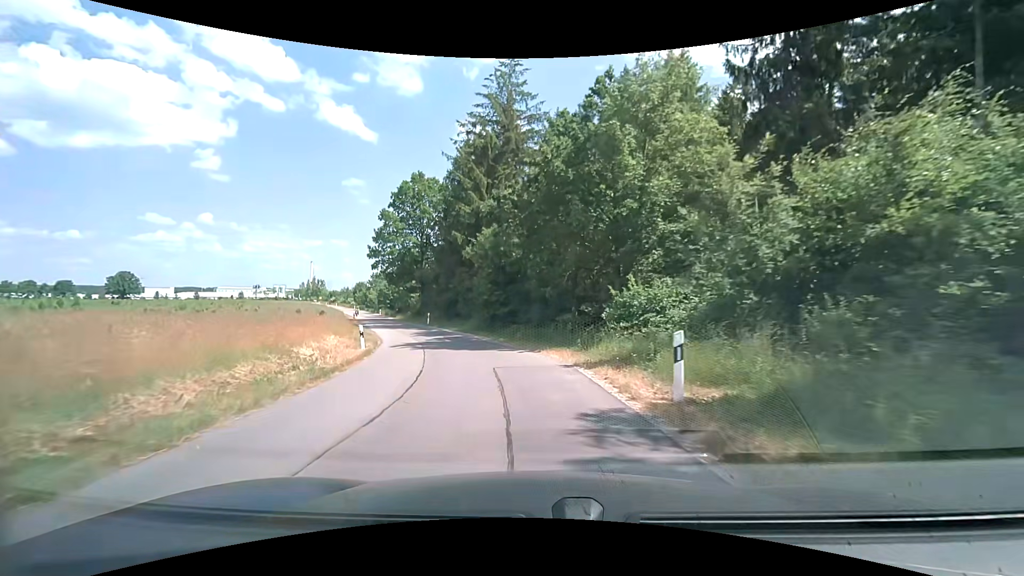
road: unclassified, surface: asphalt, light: Day
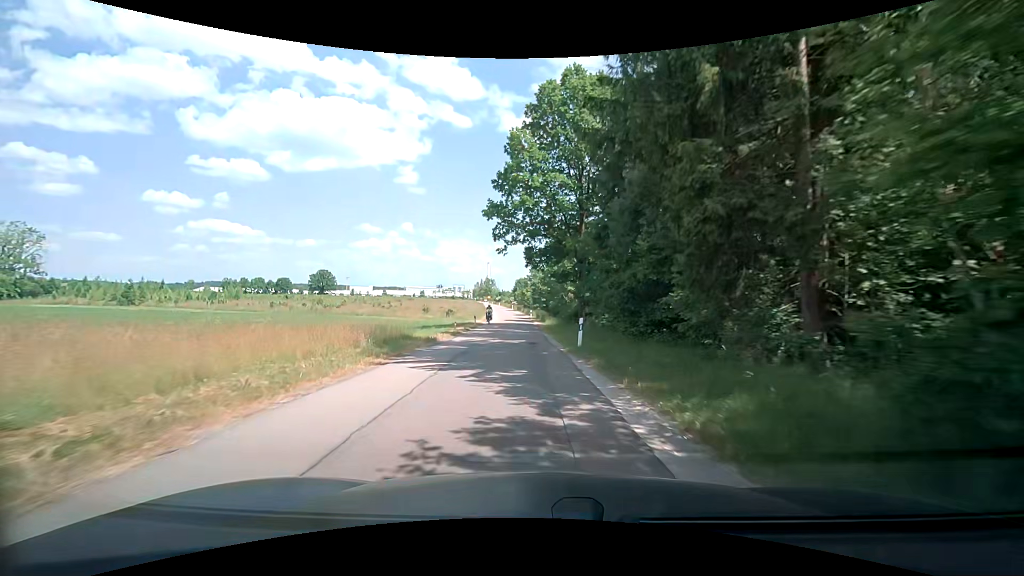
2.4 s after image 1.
(-4.6, +28.0) m; -20°
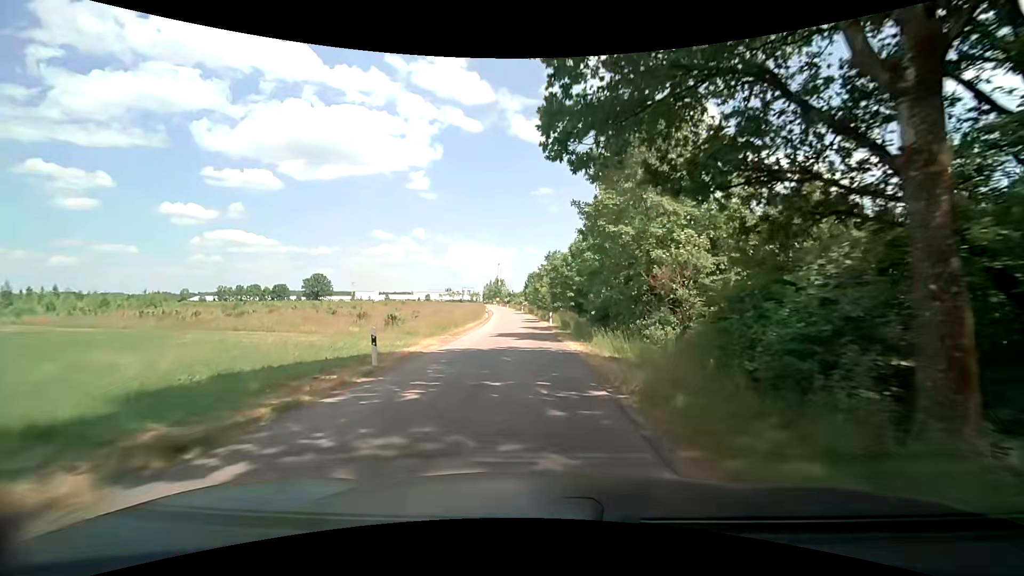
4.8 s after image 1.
(-0.8, +29.8) m; -1°
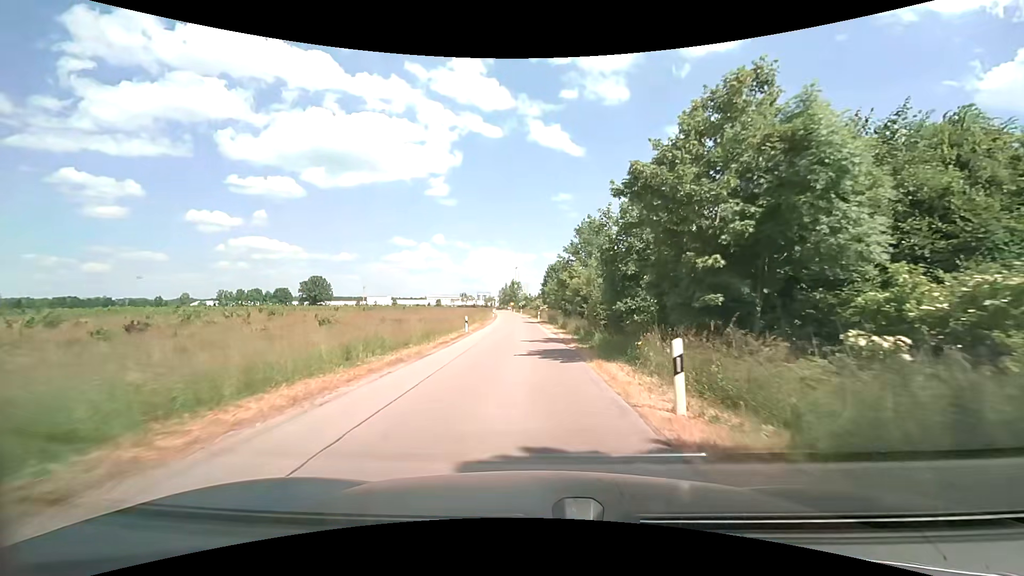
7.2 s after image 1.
(-0.5, +30.7) m; -3°
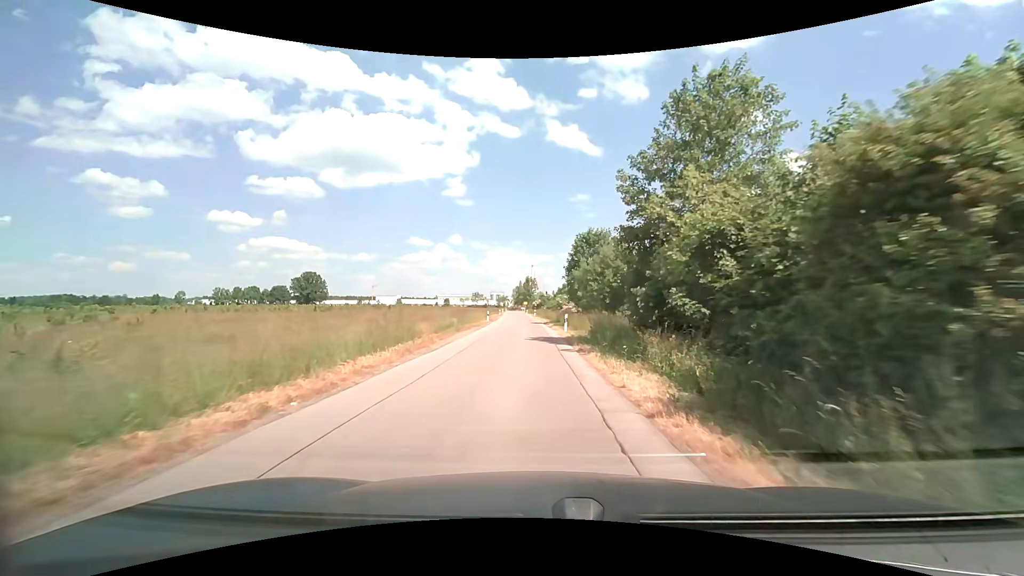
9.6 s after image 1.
(-0.2, +29.7) m; -2°
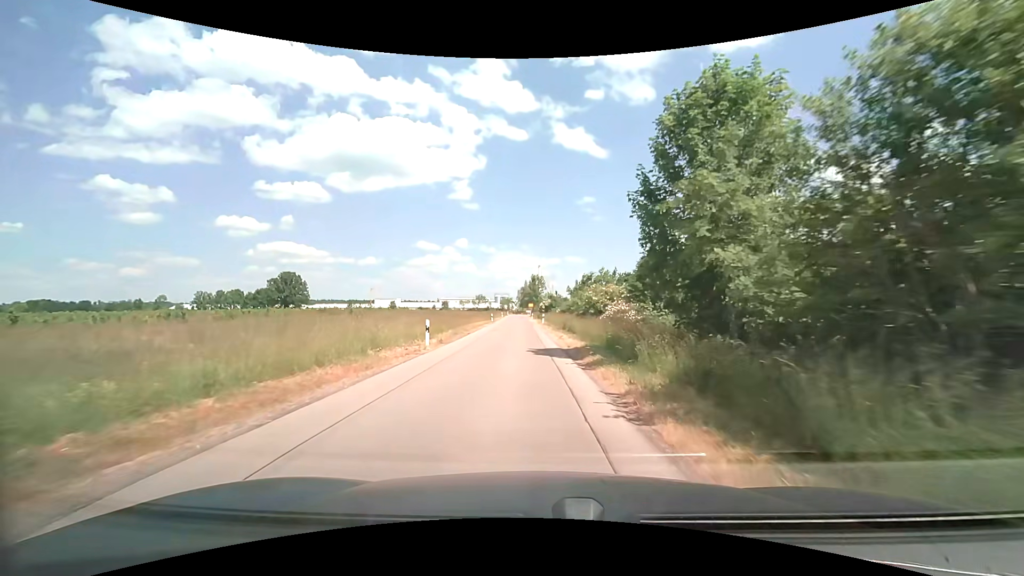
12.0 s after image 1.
(-0.1, +29.0) m; 0°
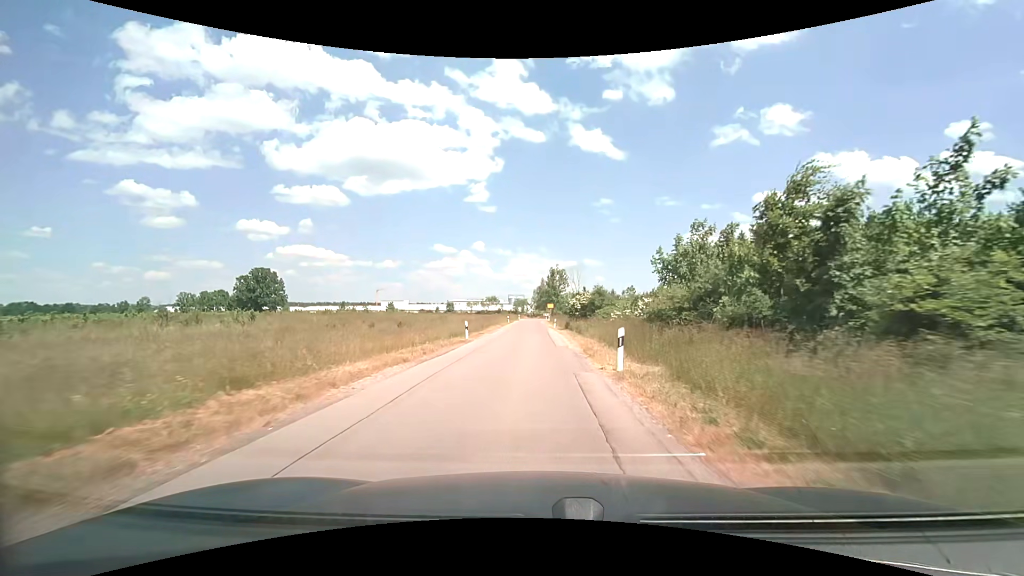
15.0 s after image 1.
(-1.0, +37.0) m; -2°
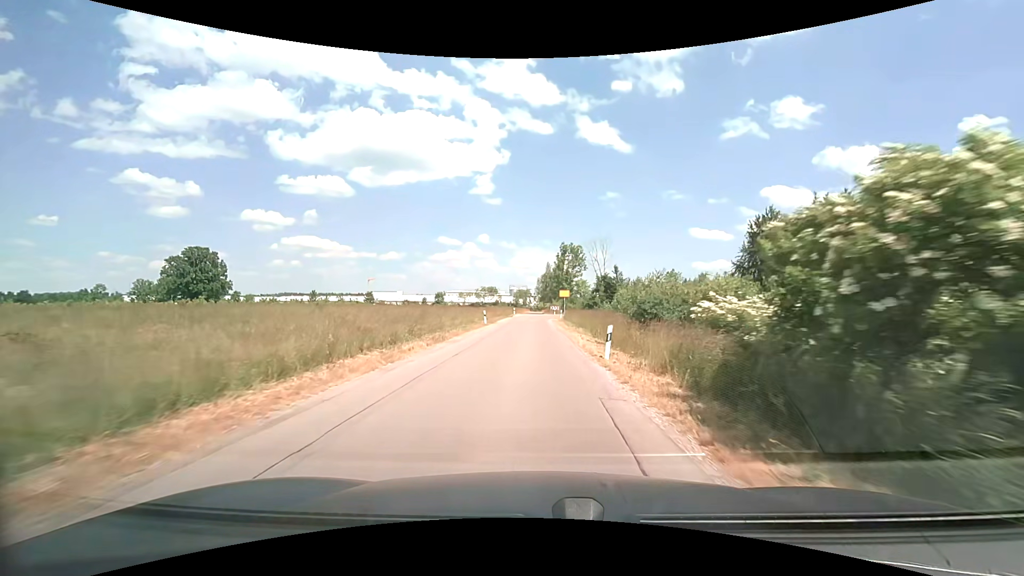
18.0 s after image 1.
(-0.1, +37.9) m; 0°
(0, +10) (0, +20) (0, +30) (0, +40) (0, +50) (0, +60) (+2, +70) (+5, +79) (+9, +88) (+15, +97) m
